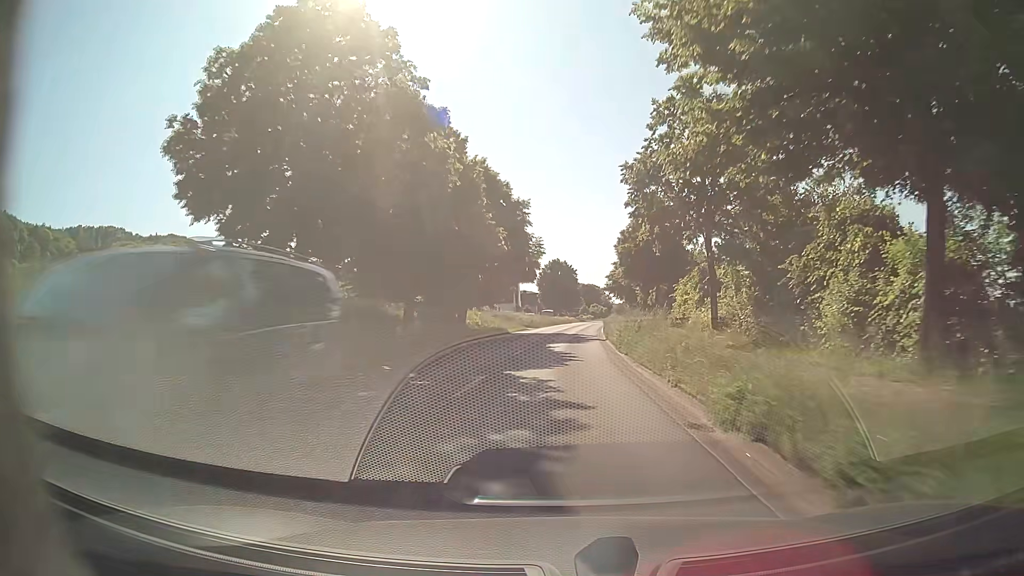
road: secondary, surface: asphalt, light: Day
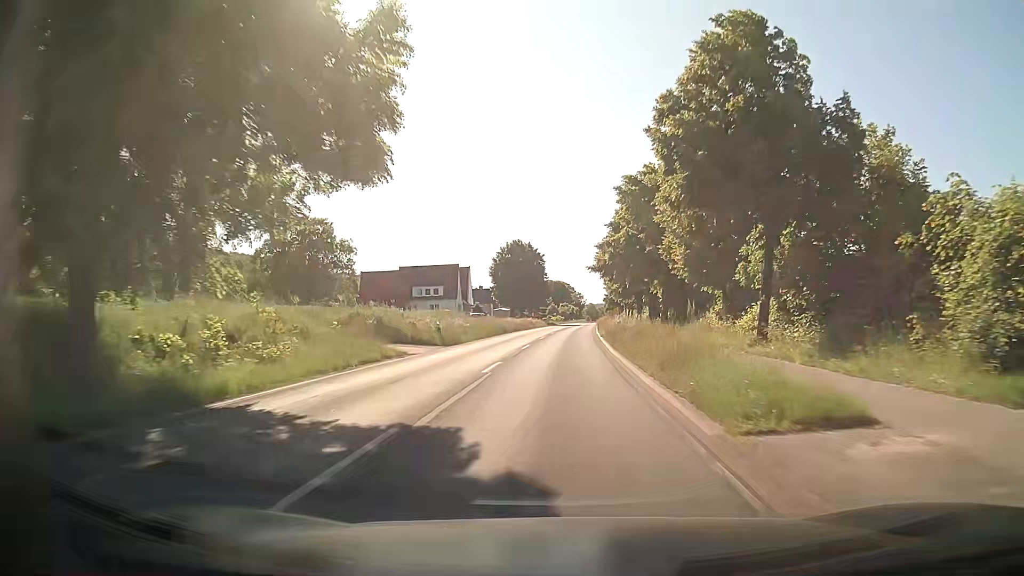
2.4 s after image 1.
(+1.1, +43.2) m; +3°
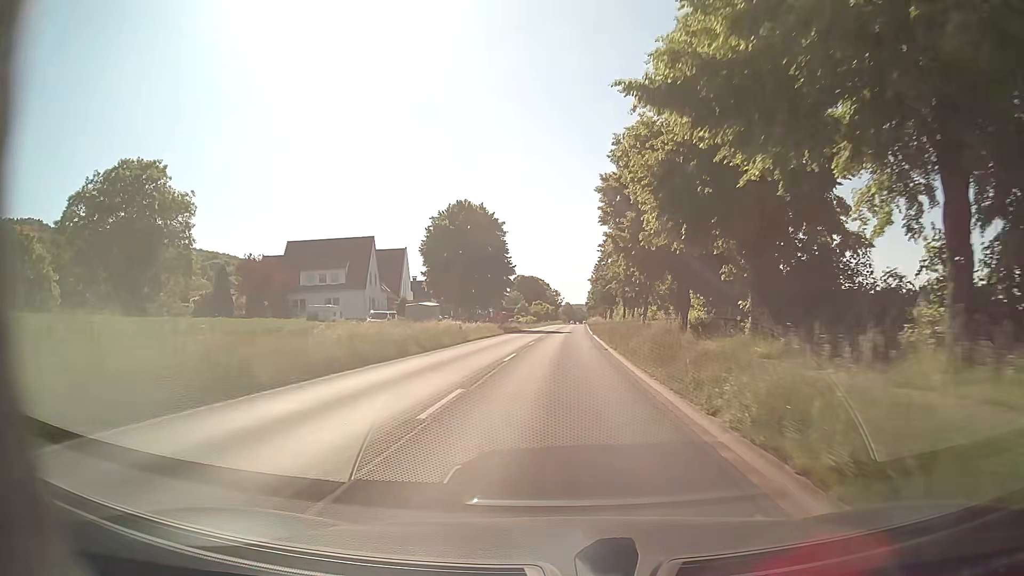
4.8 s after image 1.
(+0.9, +43.3) m; +2°
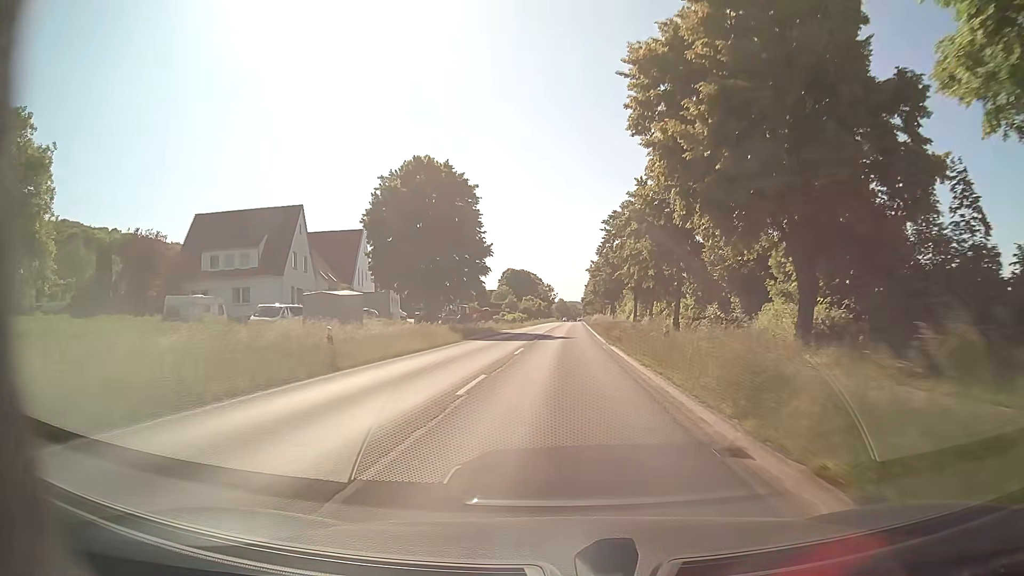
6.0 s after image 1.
(+0.2, +21.6) m; +1°
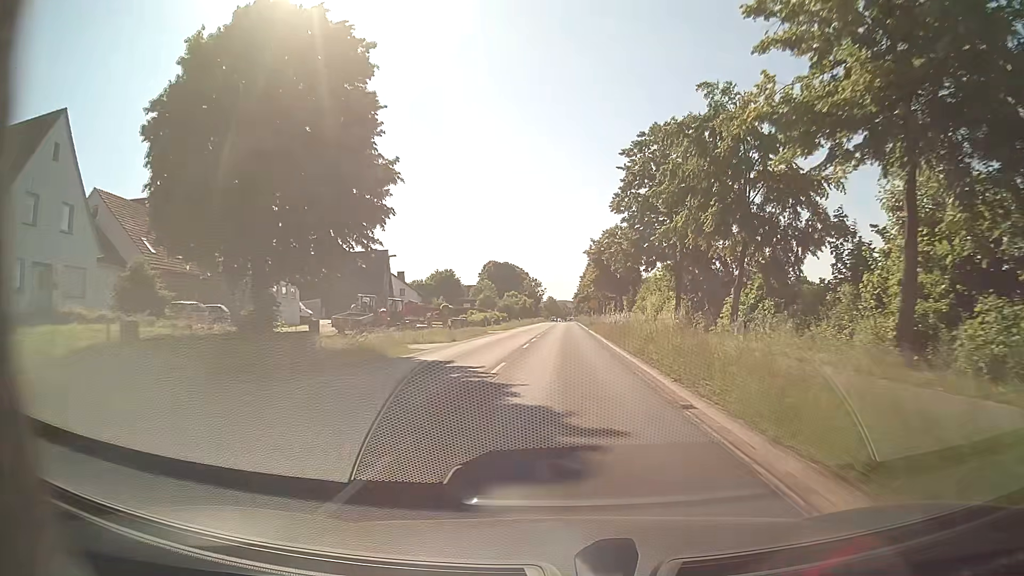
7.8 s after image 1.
(+0.2, +32.4) m; +1°
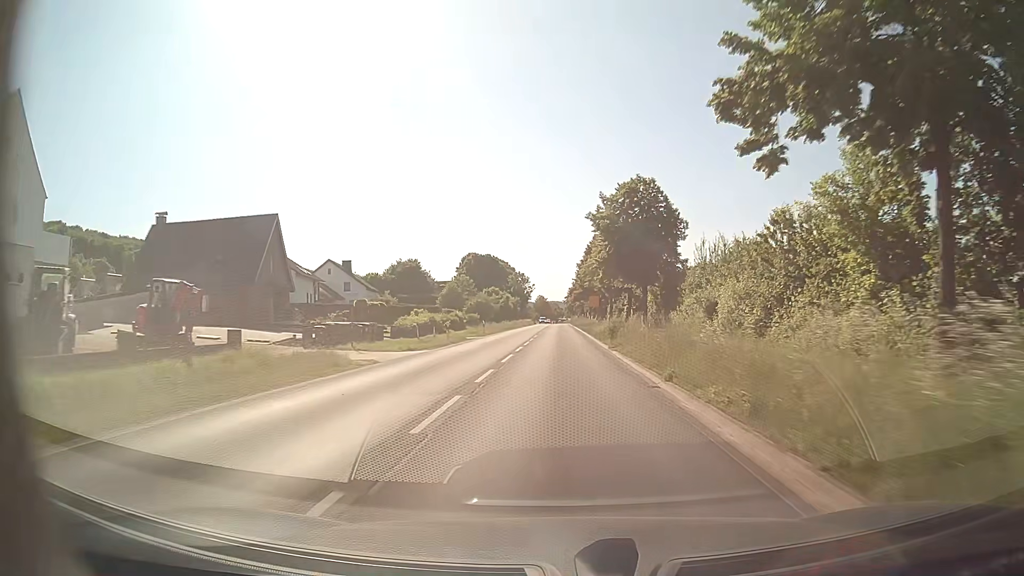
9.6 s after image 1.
(+0.3, +32.4) m; +1°
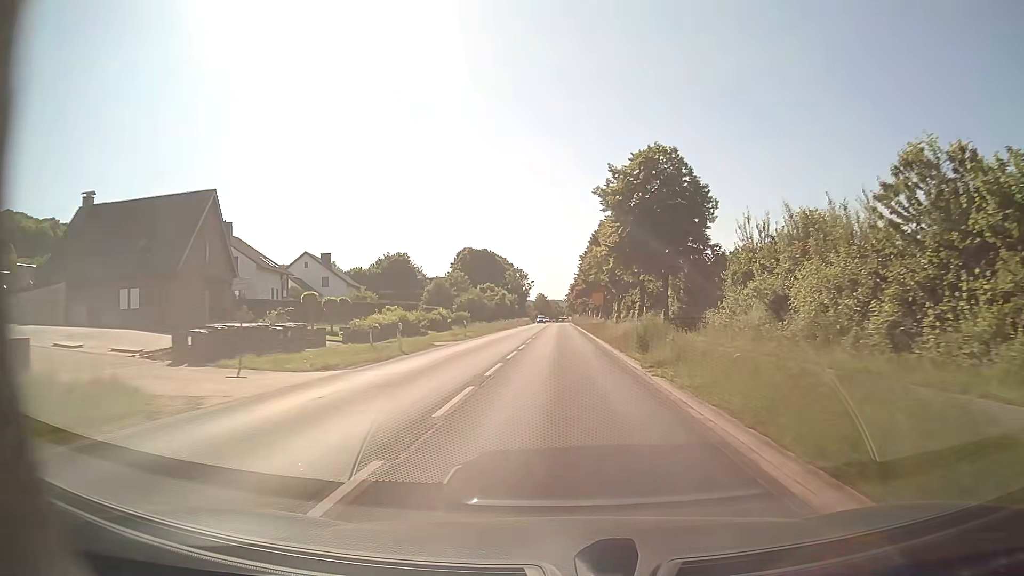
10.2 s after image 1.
(0.0, +10.8) m; 0°
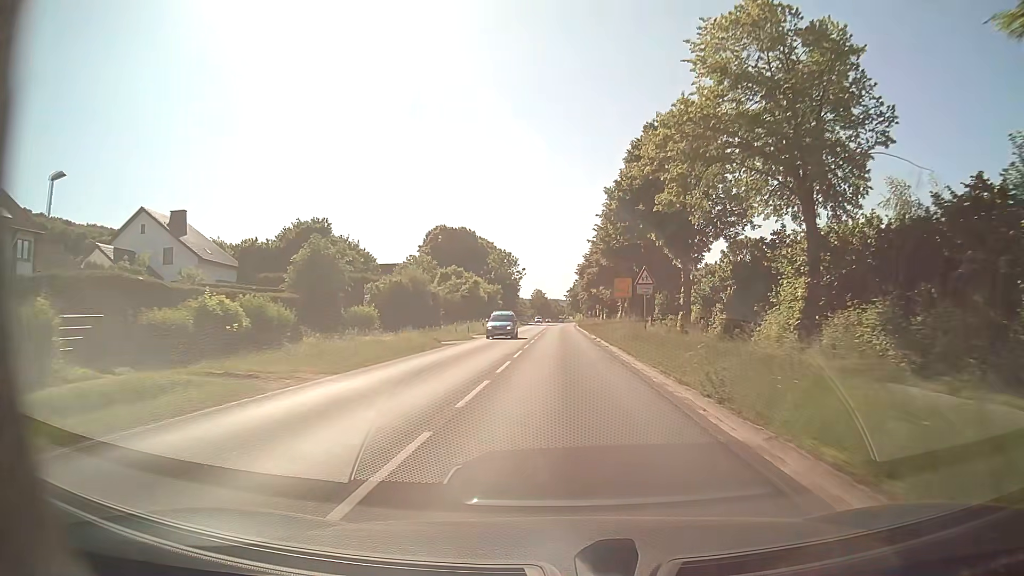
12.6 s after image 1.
(-0.1, +43.3) m; 0°
(0, +10) (0, +20) (0, +30) (0, +40) (0, +50) (0, +60) (0, +70) (0, +80) (+1, +90) (+1, +100) m
